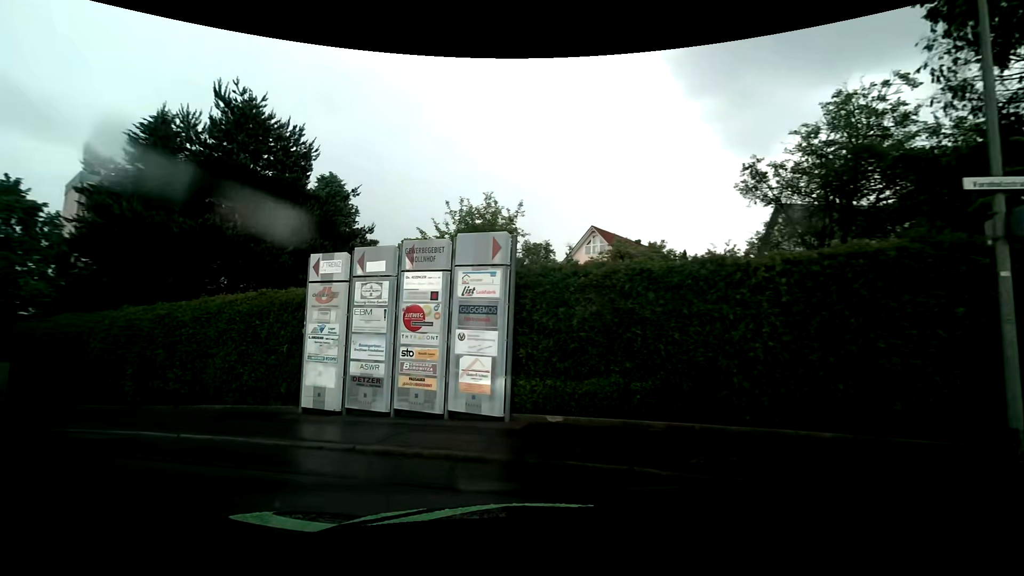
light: Day
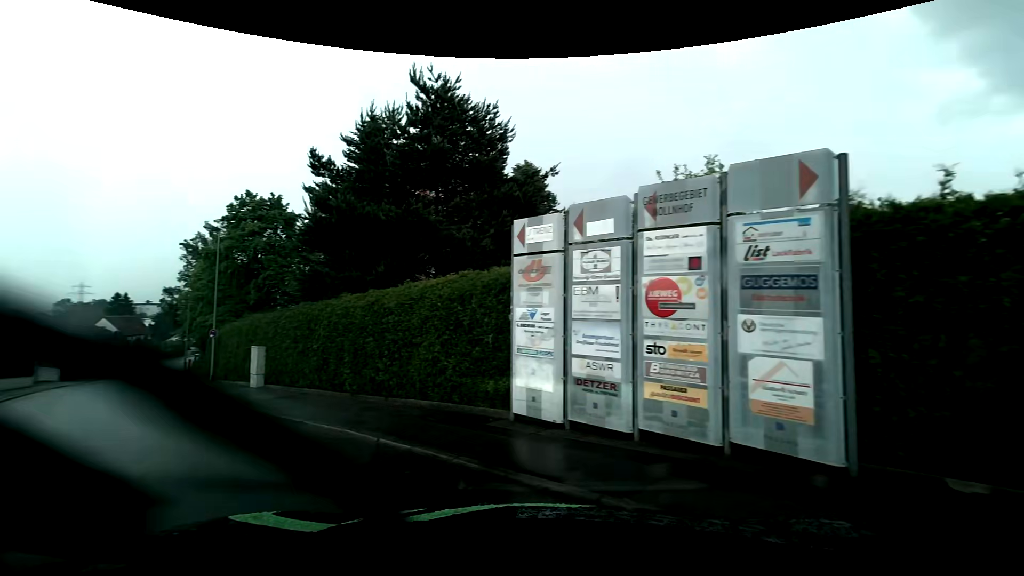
(-0.6, +2.9) m; -23°
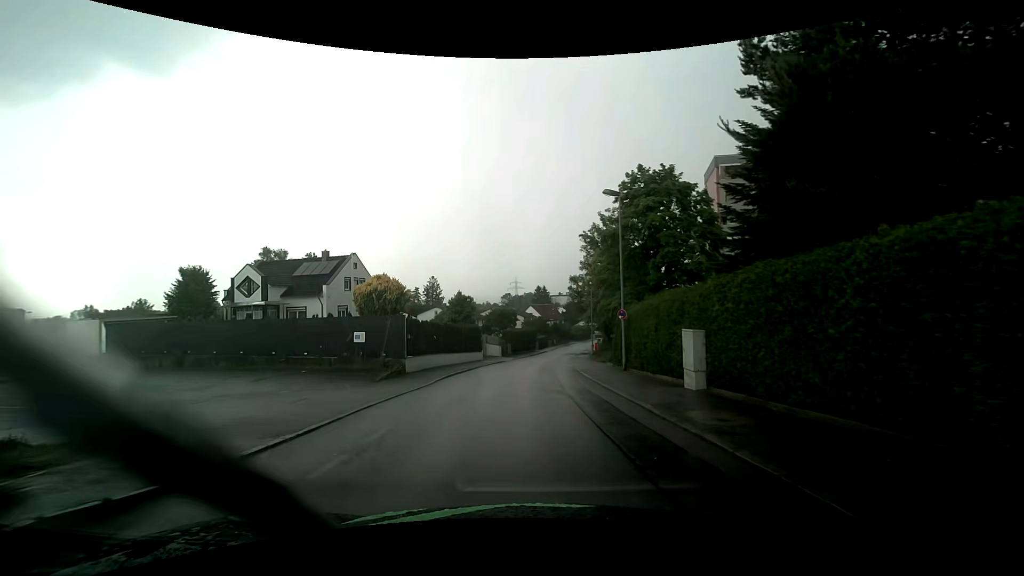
(-3.3, +6.6) m; -42°
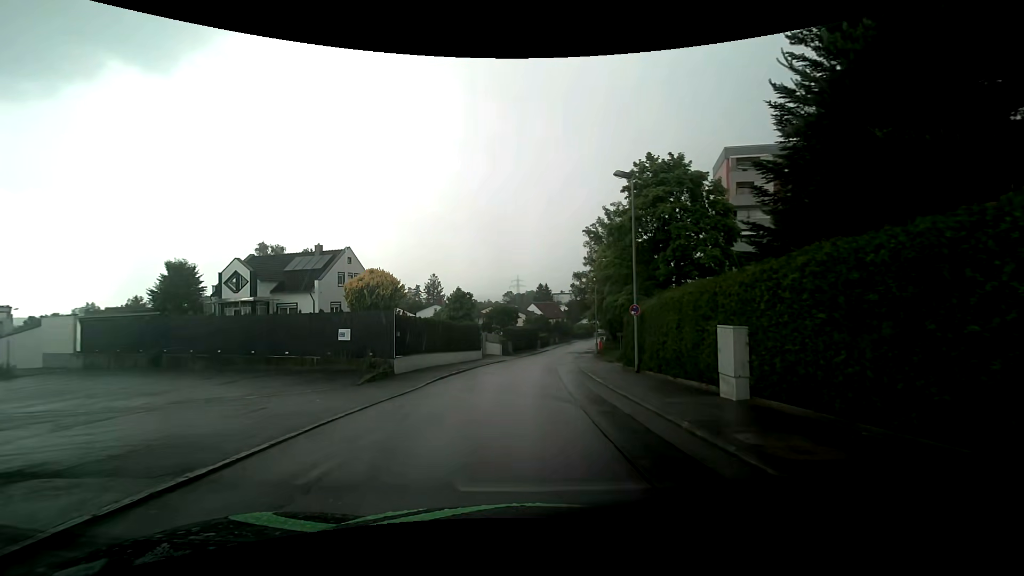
(0.0, +2.3) m; -1°
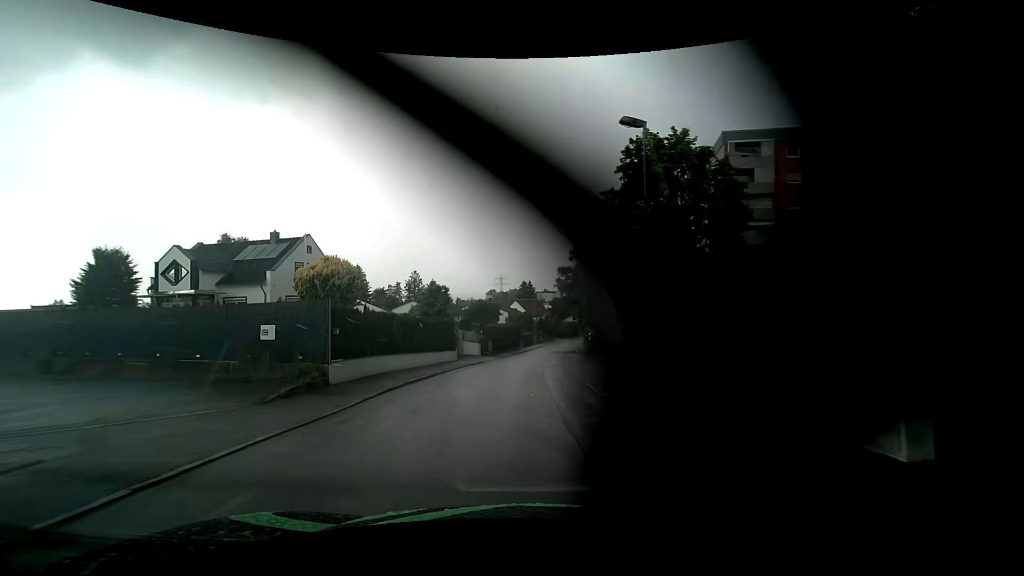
(+0.1, +5.0) m; +2°
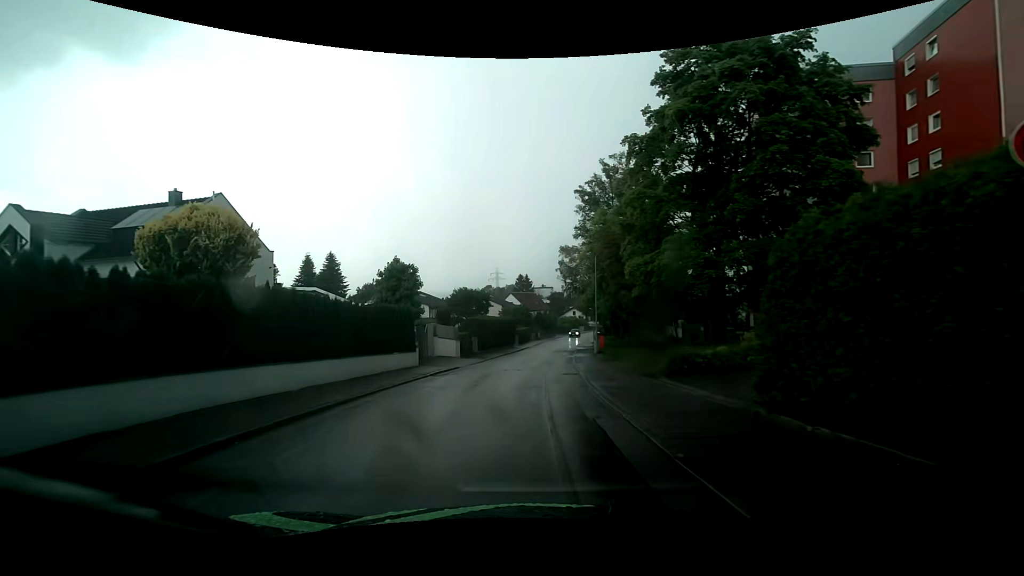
(+0.2, +12.1) m; +1°
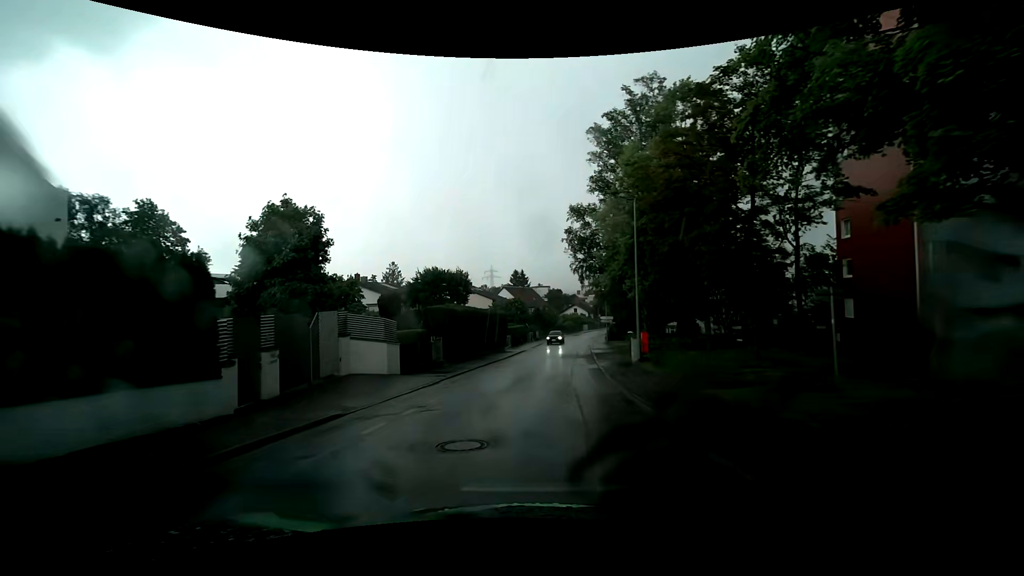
(0.0, +16.3) m; 0°
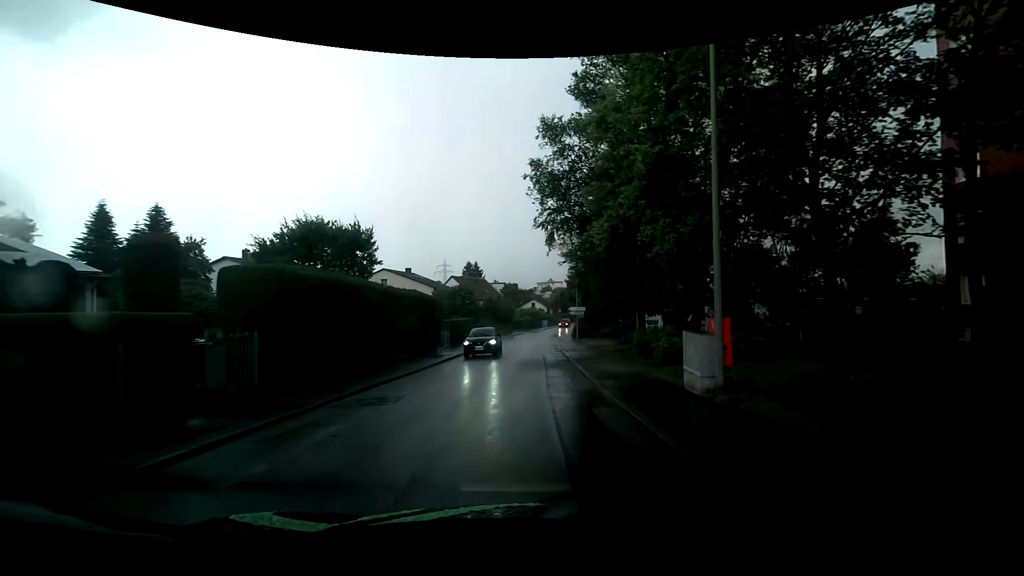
(+0.6, +14.7) m; +5°
(0, +10) (0, +20) (0, +30) (+1, +40) (+1, +50) (+2, +60) (+2, +70) (+4, +80) (+6, +90) (+9, +99) m
